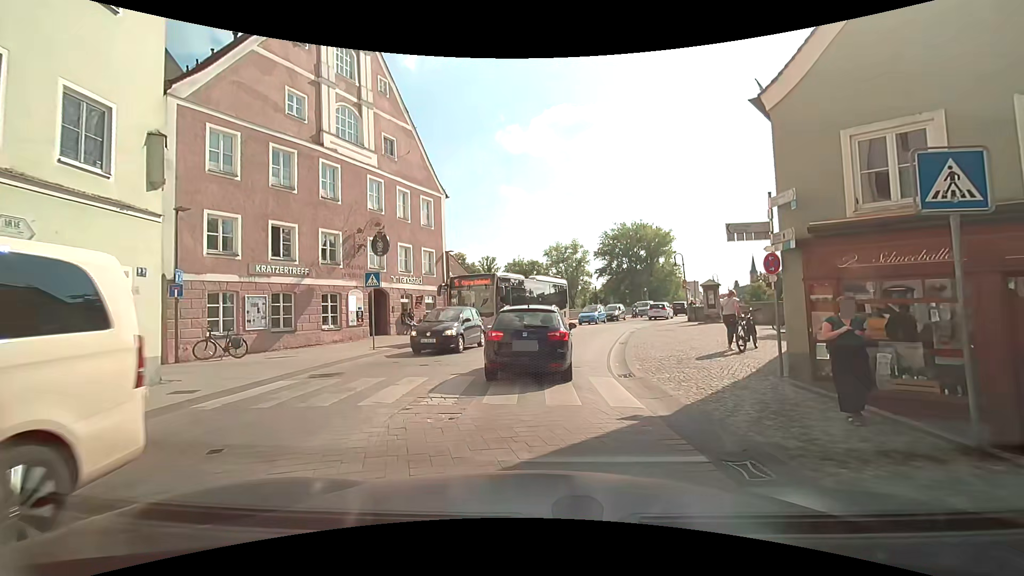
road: secondary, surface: asphalt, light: Day
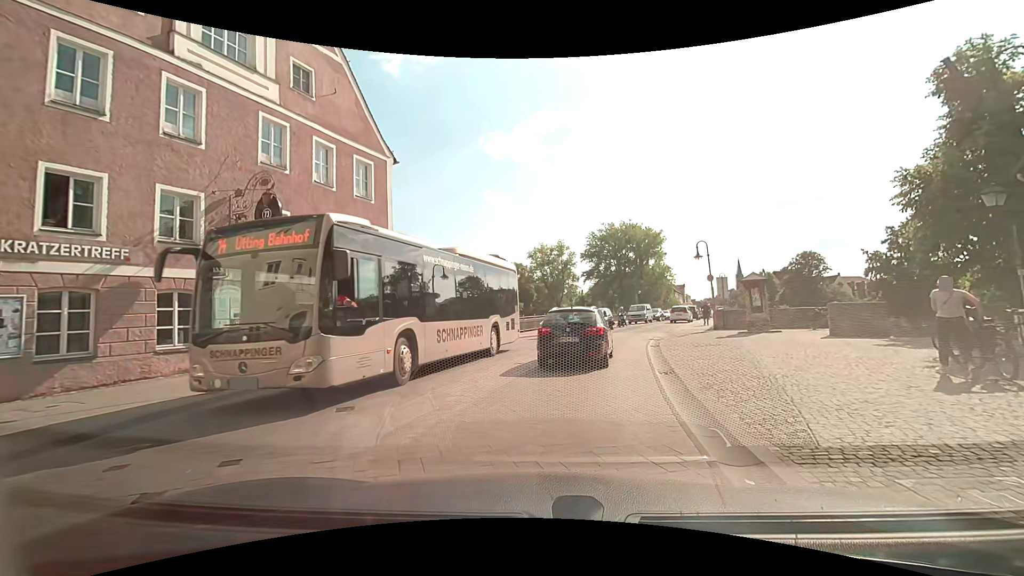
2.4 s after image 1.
(+0.1, +9.0) m; +2°
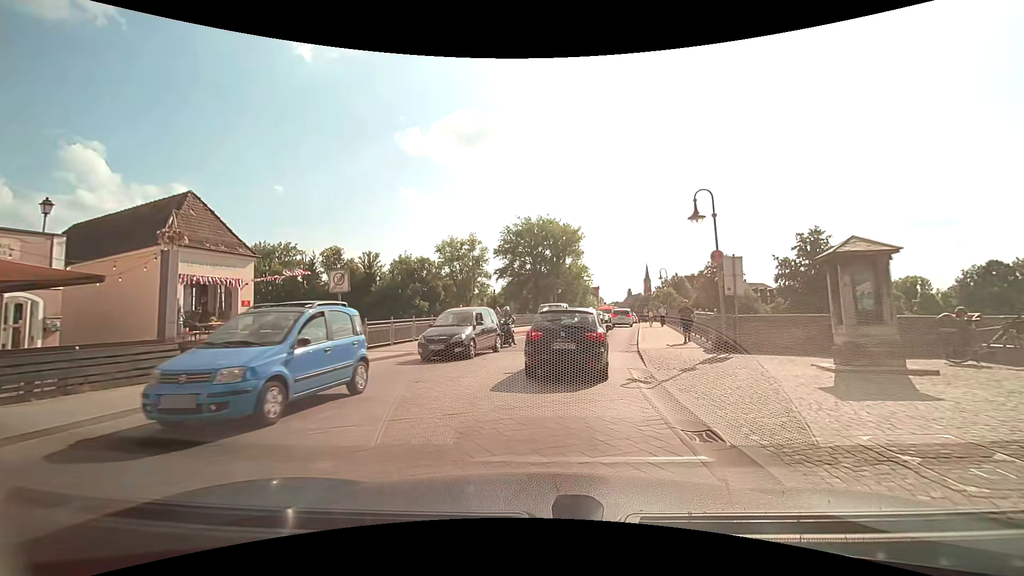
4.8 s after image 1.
(+1.3, +14.0) m; +10°
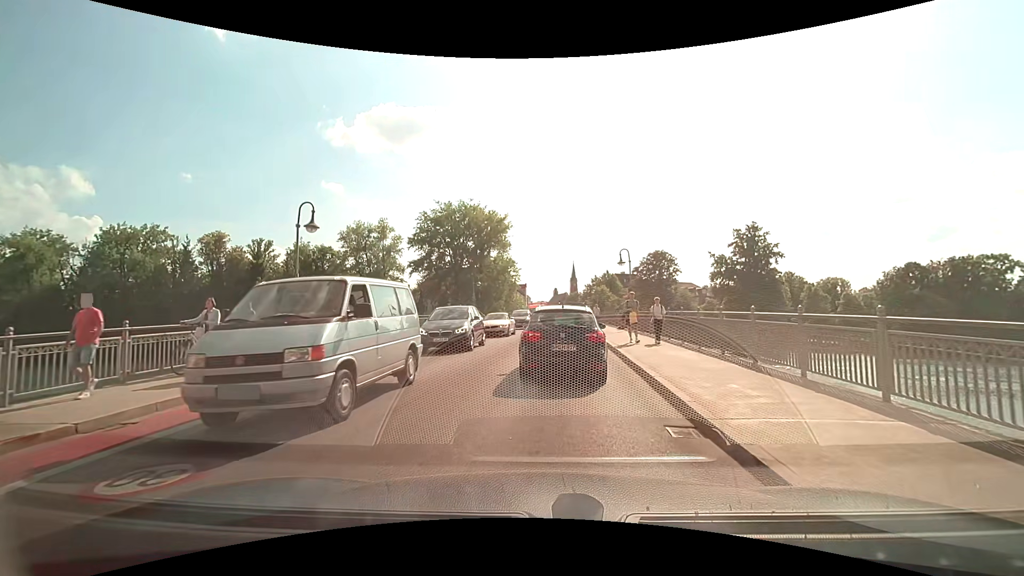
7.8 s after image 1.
(+1.1, +15.4) m; +9°
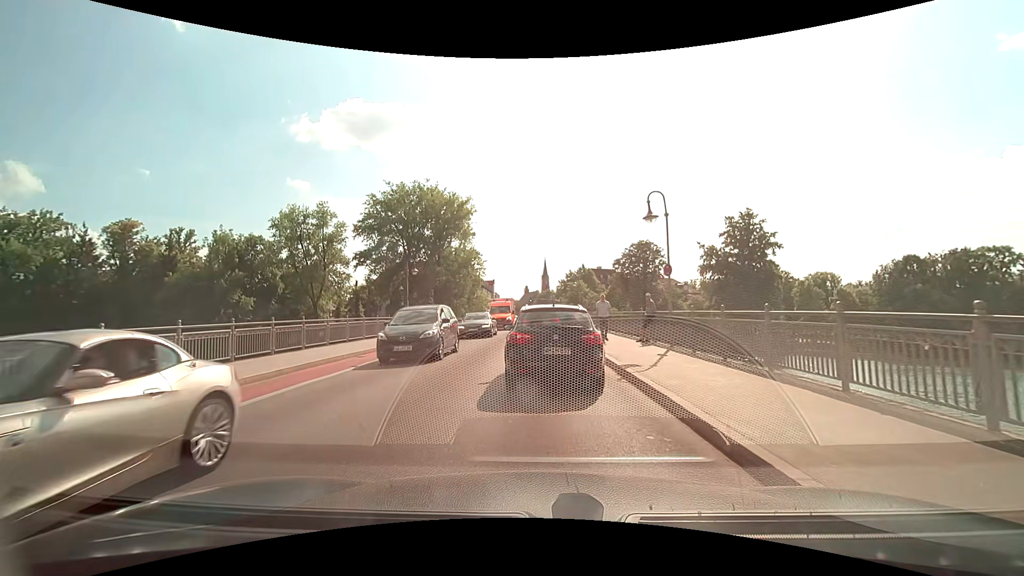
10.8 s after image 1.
(+0.4, +15.6) m; +3°
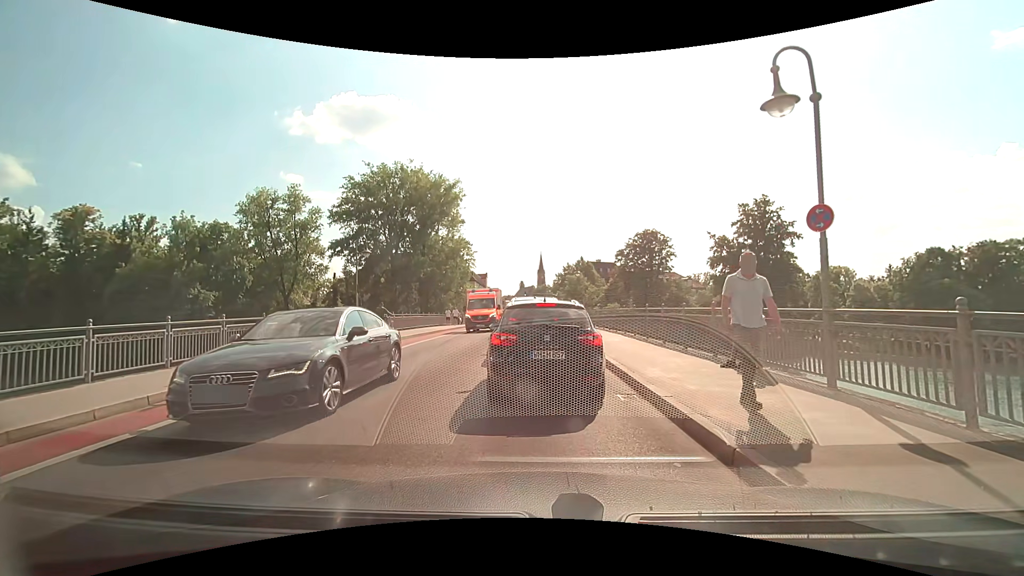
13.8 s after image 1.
(0.0, +8.4) m; 0°
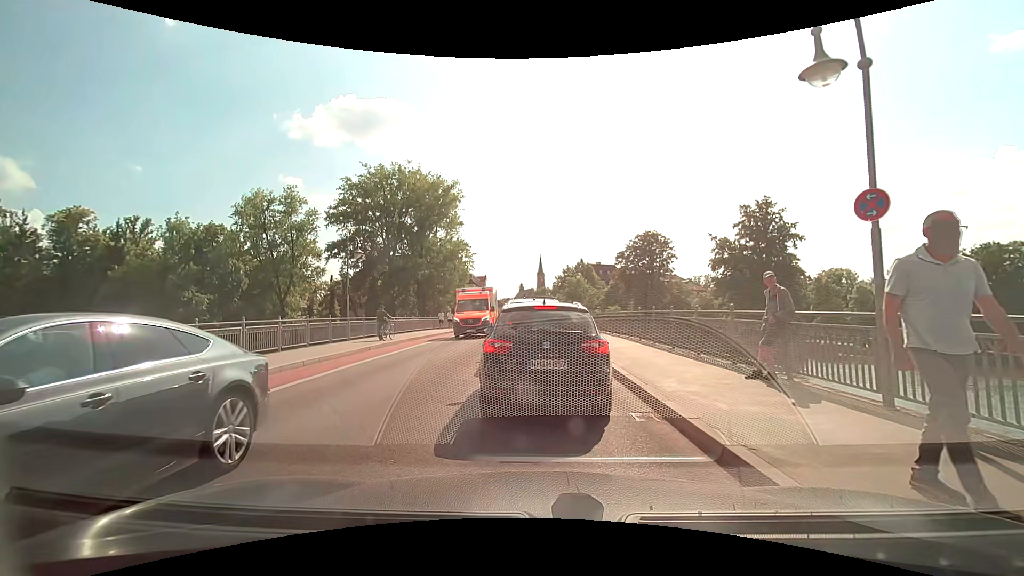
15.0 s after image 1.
(0.0, +1.1) m; 0°
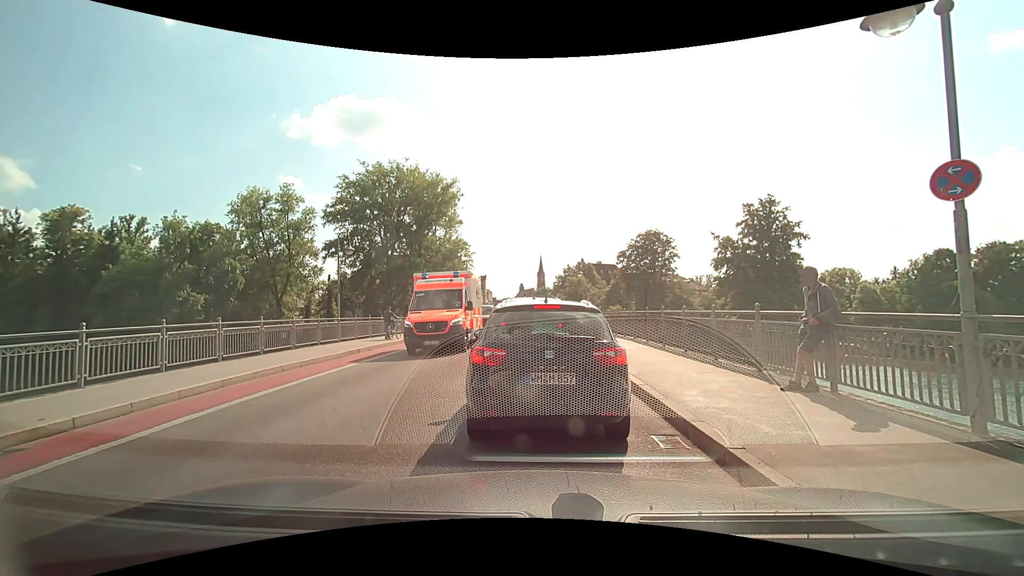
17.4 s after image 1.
(0.0, +1.2) m; 0°
(0, +10) (0, +20) (0, +30) (0, +40) (0, +50) (0, +60) (0, +70) (0, +80) (0, +90) (0, +100) m
